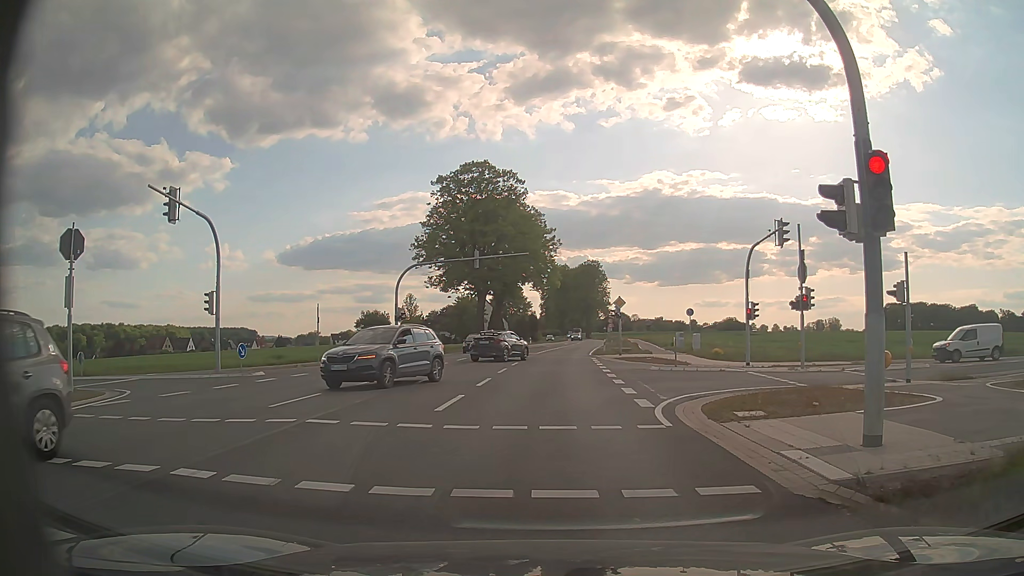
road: secondary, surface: asphalt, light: Day
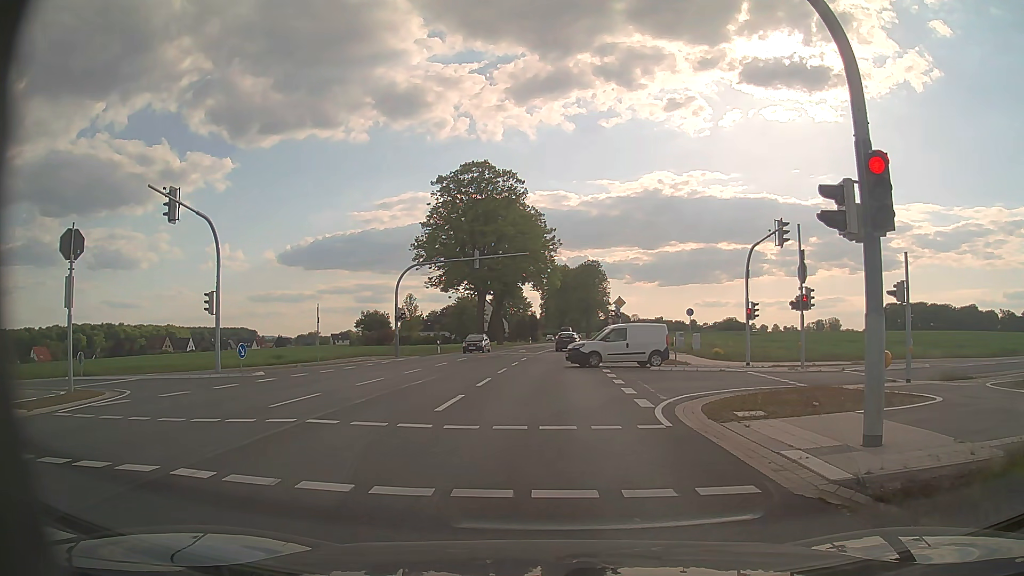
(0.0, 0.0) m; 0°
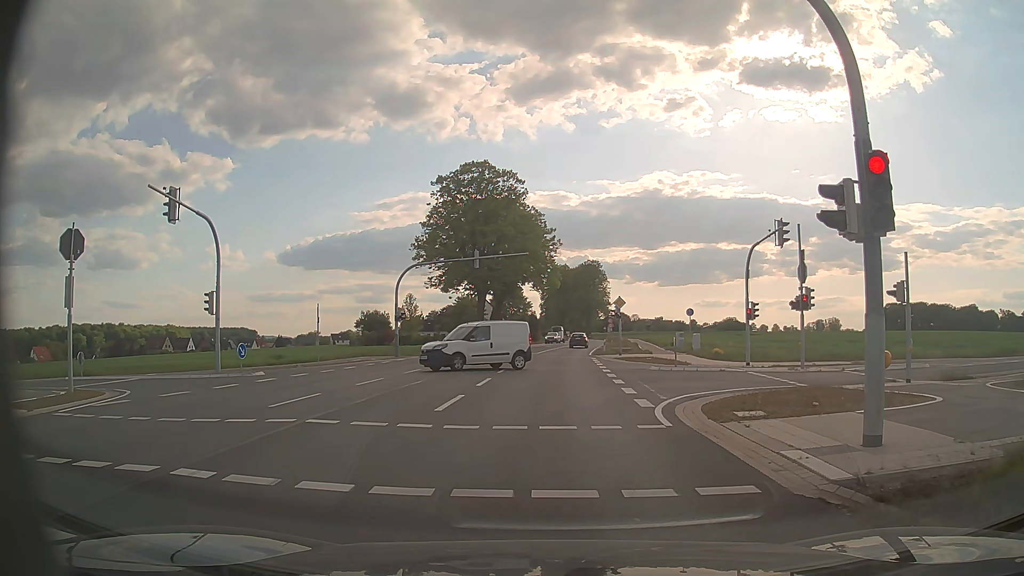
(0.0, 0.0) m; 0°
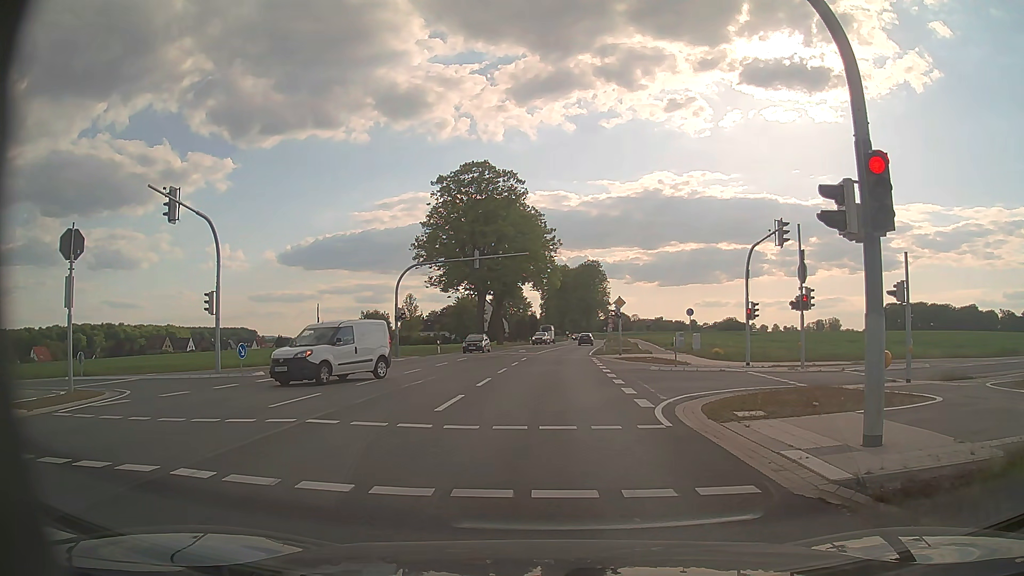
(0.0, 0.0) m; 0°
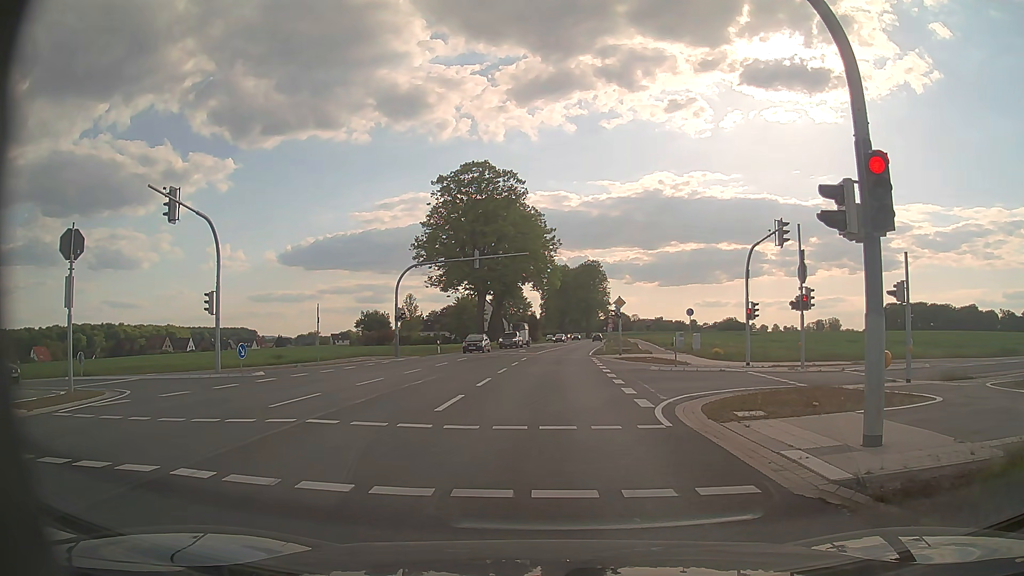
(0.0, 0.0) m; 0°
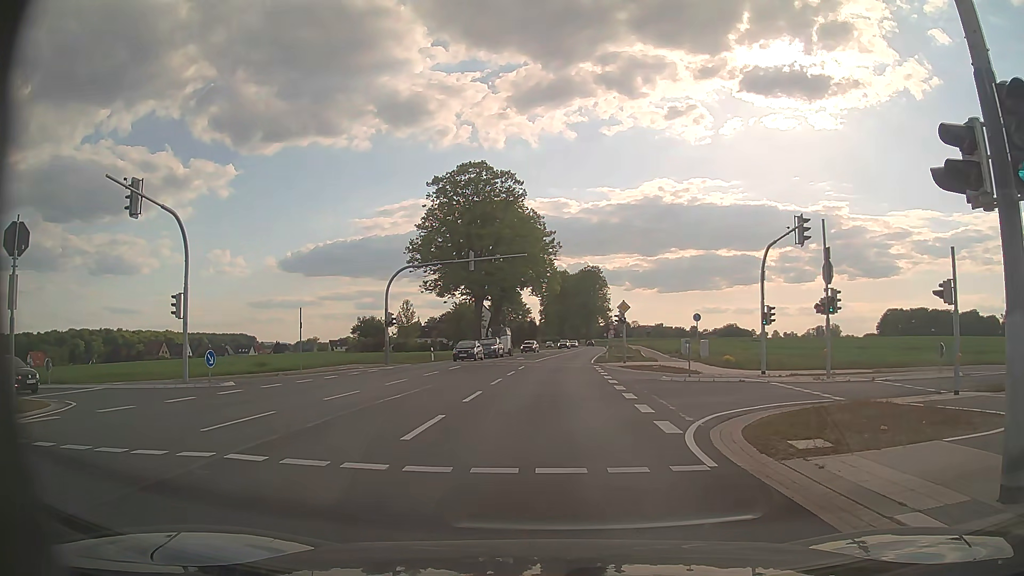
(0.0, +3.0) m; 0°
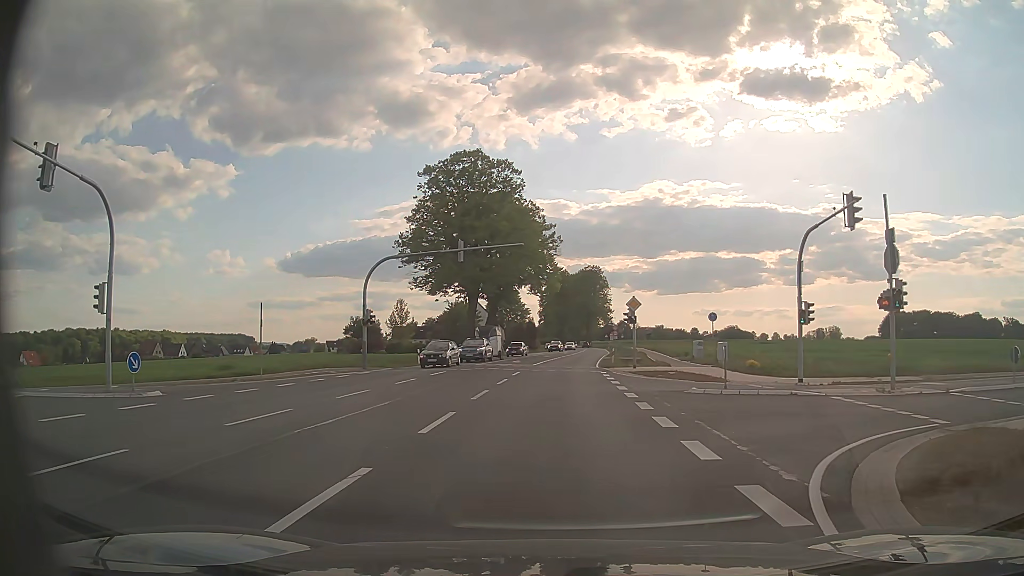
(0.0, +5.4) m; -1°
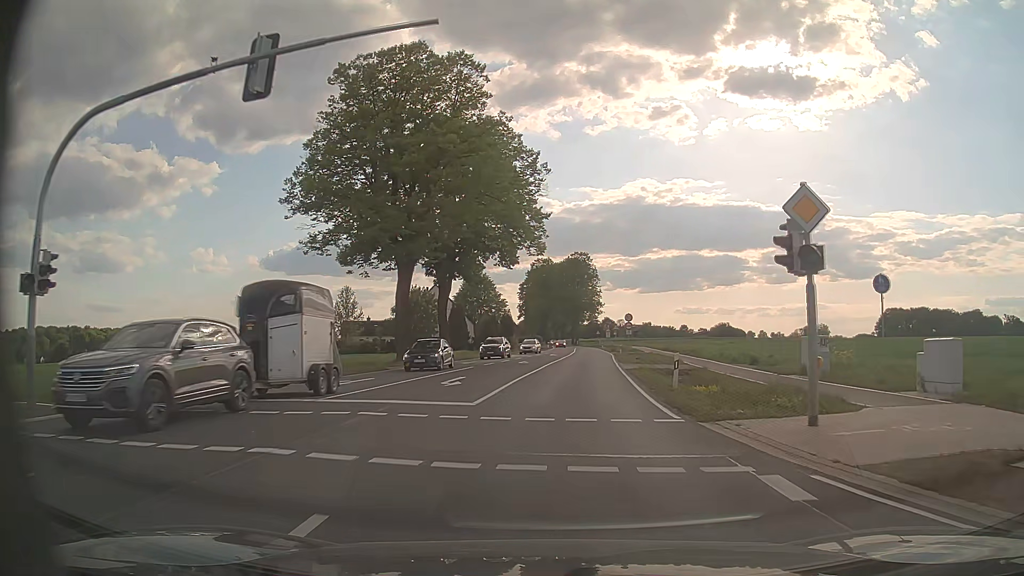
(+0.4, +26.9) m; +2°
(0, +10) (0, +20) (+1, +30) (+2, +40) (+2, +50) (+3, +60) (+4, +70) (+4, +80) (+5, +90) (+6, +100) m
